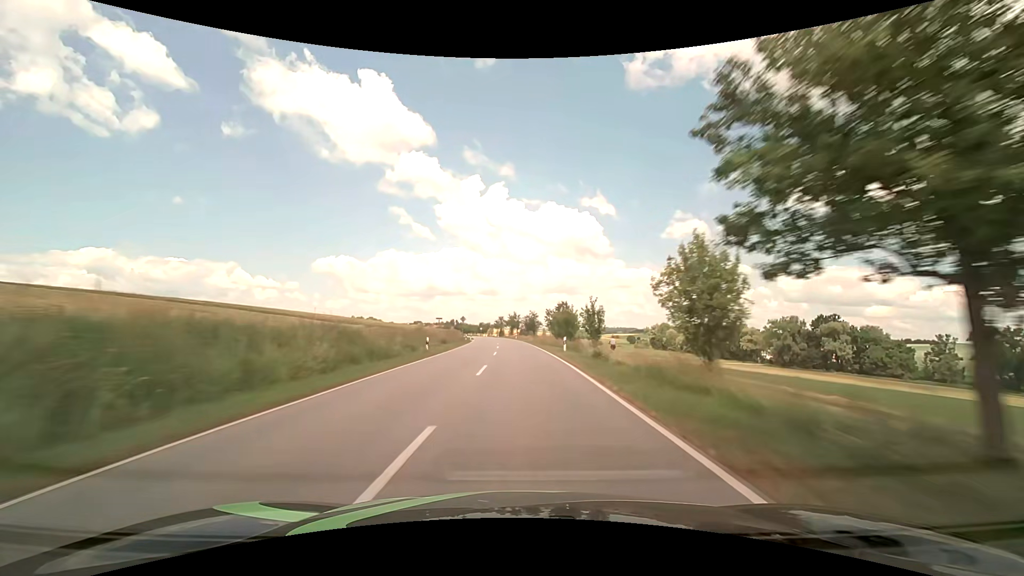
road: secondary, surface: asphalt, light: Day
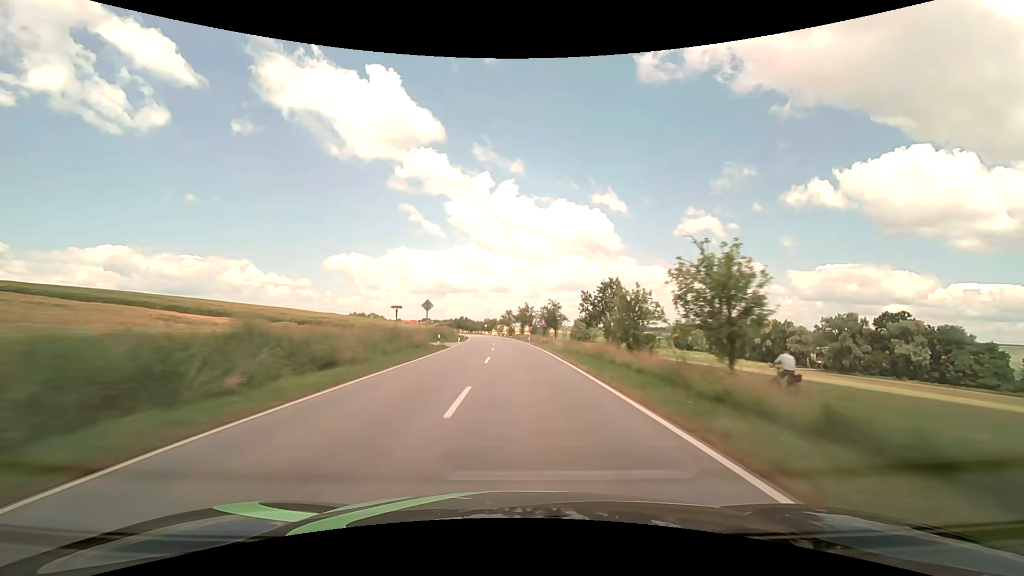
(-0.3, +31.6) m; -1°
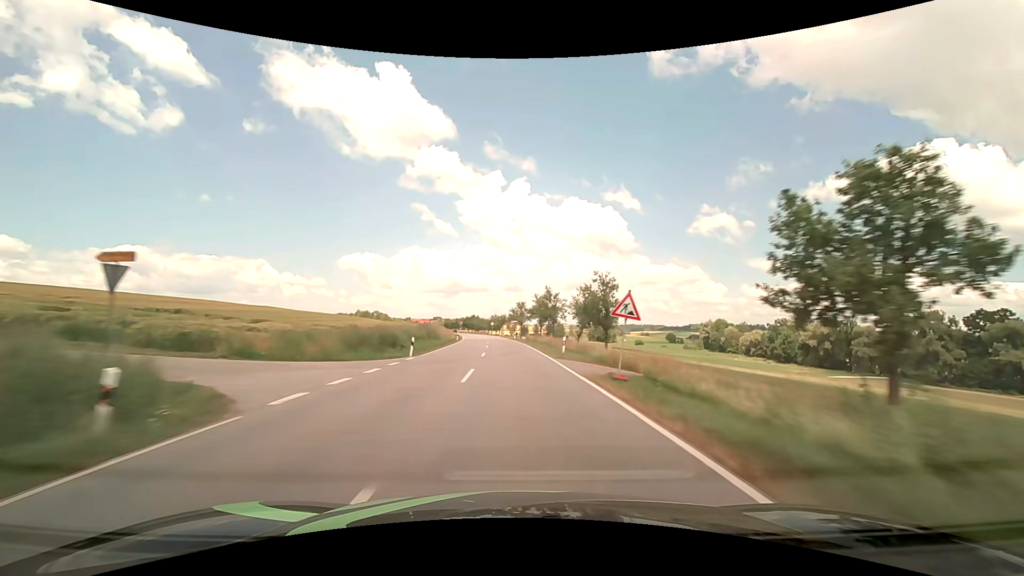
(-0.3, +31.4) m; -1°
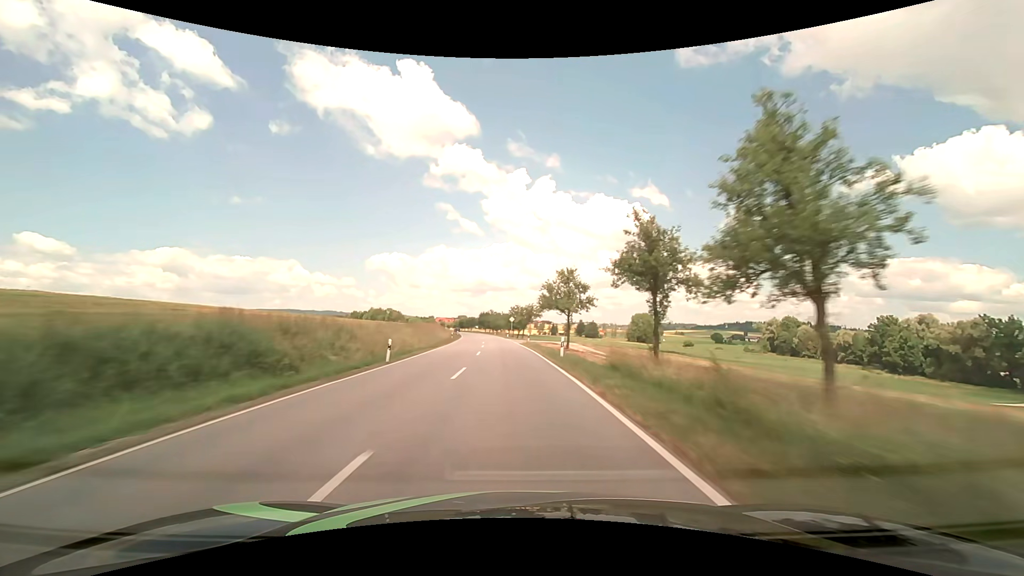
(-1.2, +47.0) m; -3°
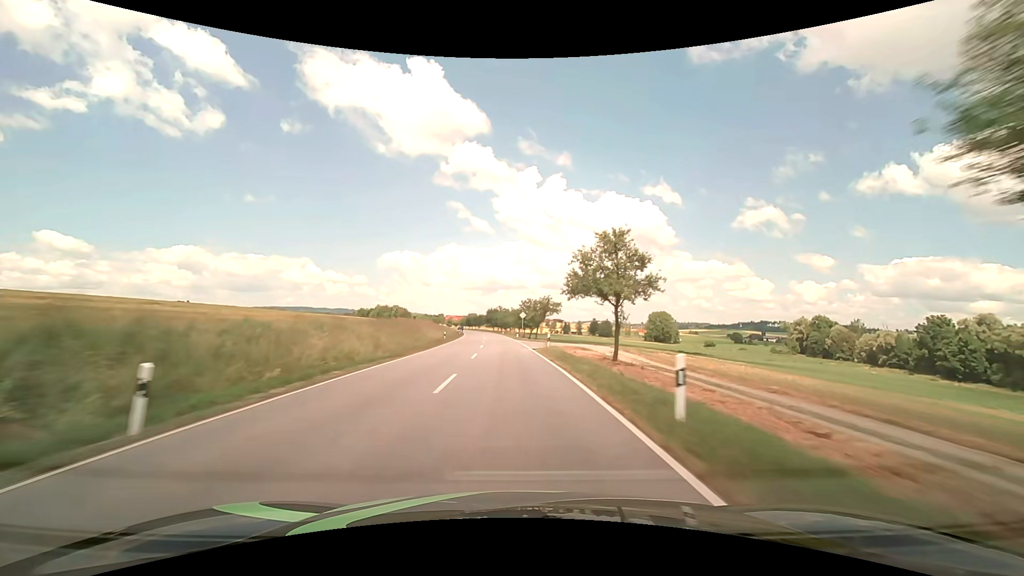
(-0.2, +15.7) m; -1°
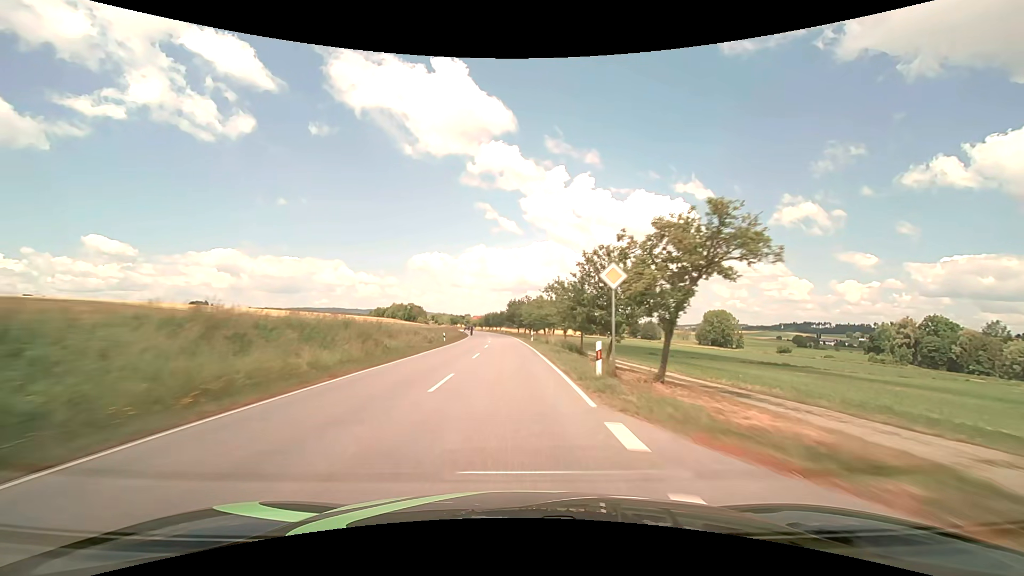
(-1.3, +47.1) m; -3°
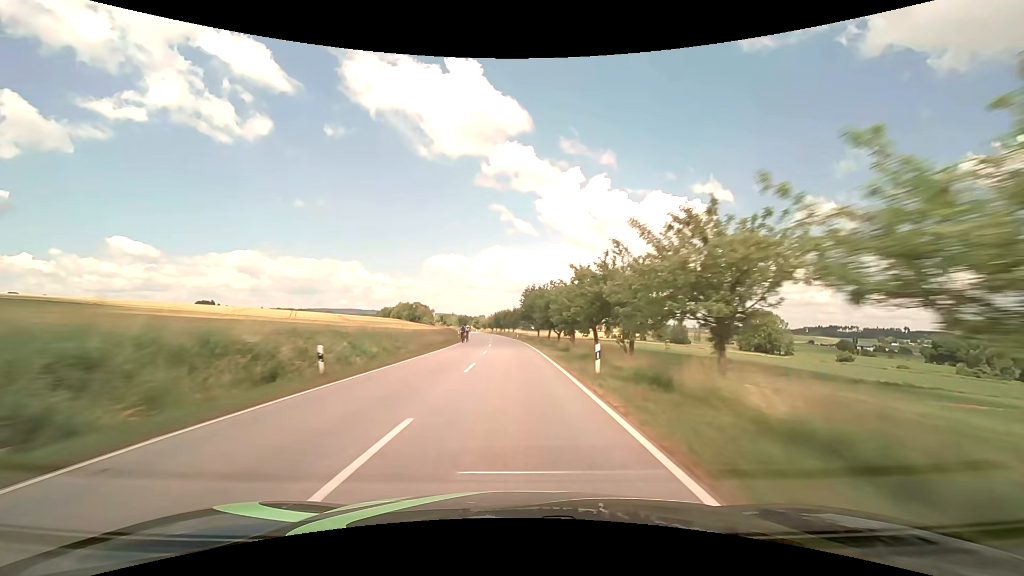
(-0.5, +31.5) m; -2°
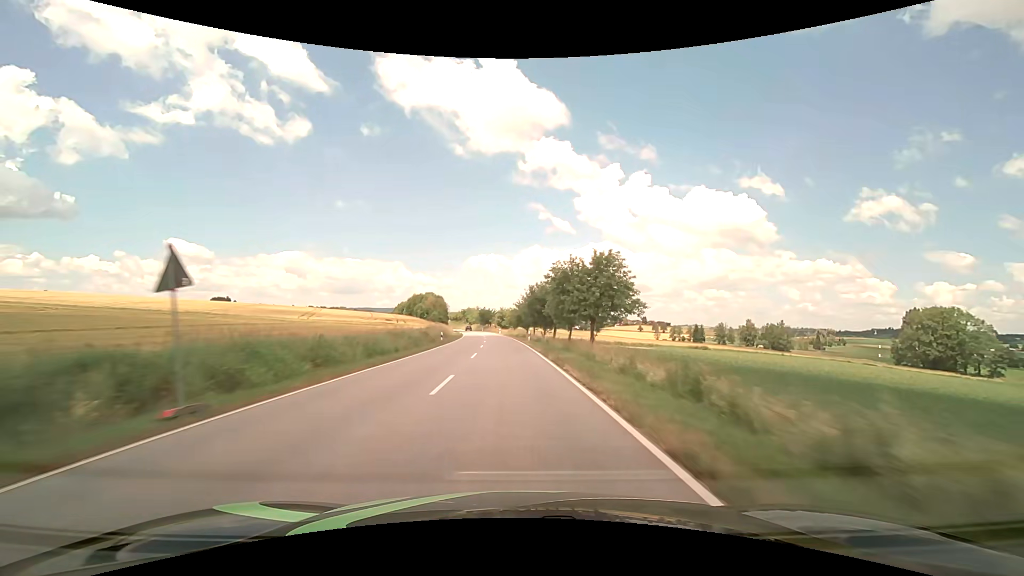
(-2.6, +77.5) m; -4°
(0, +10) (0, +20) (-1, +30) (-1, +40) (-2, +50) (-2, +60) (-3, +70) (-4, +80) (-5, +90) (-6, +100) m
